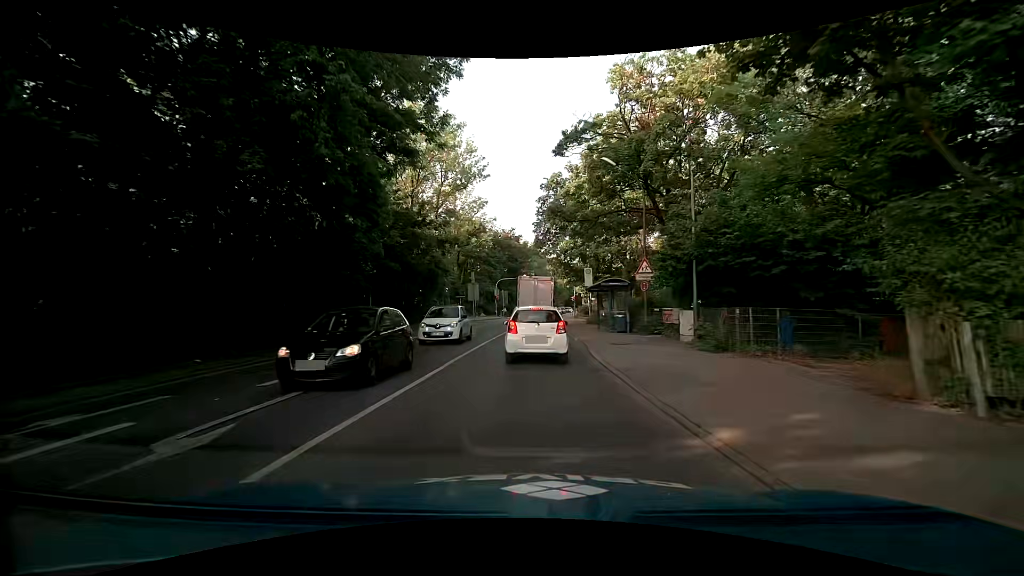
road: secondary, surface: asphalt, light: Day
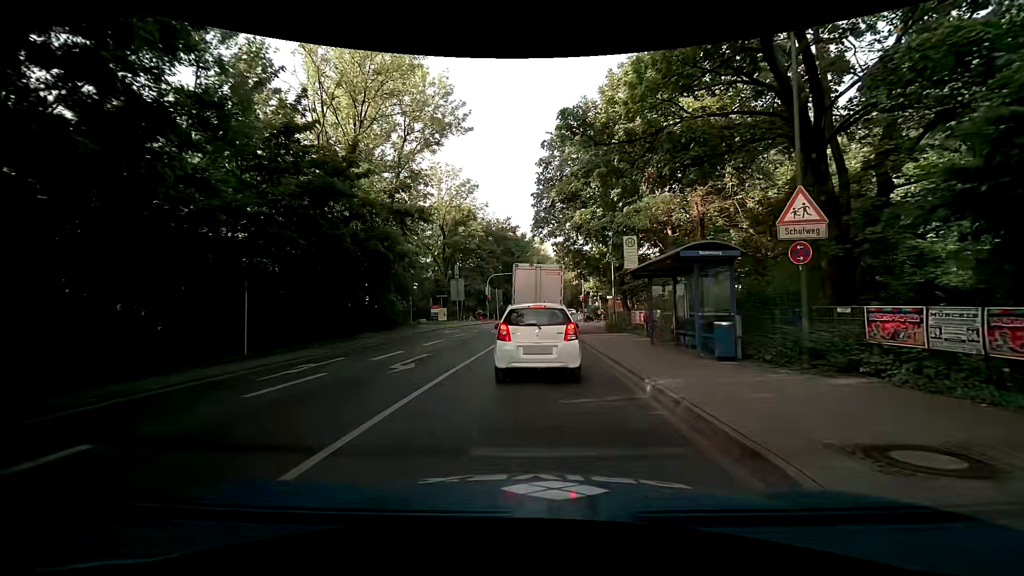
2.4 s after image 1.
(+0.2, +12.9) m; +2°
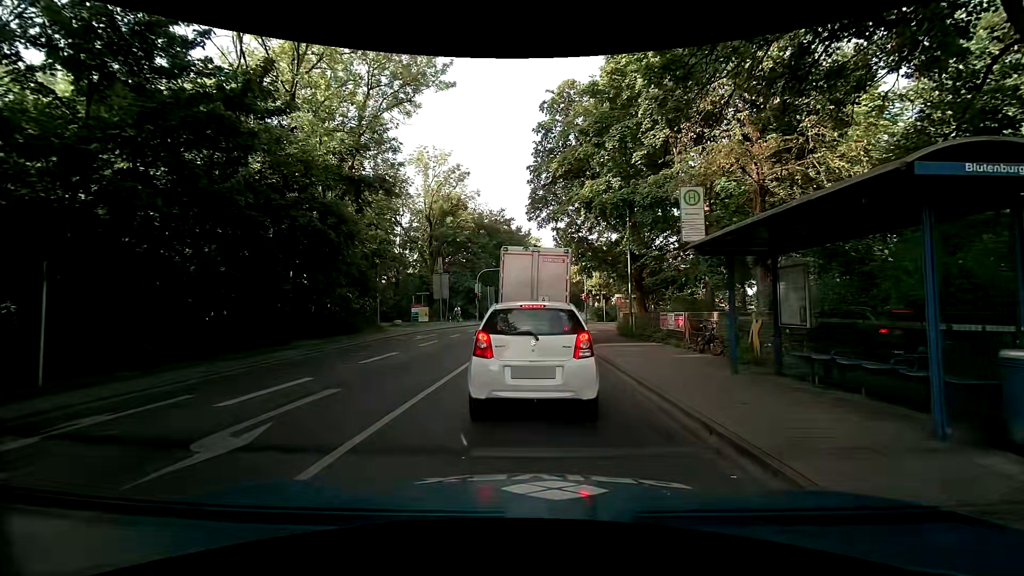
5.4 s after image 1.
(-0.1, +6.7) m; +1°
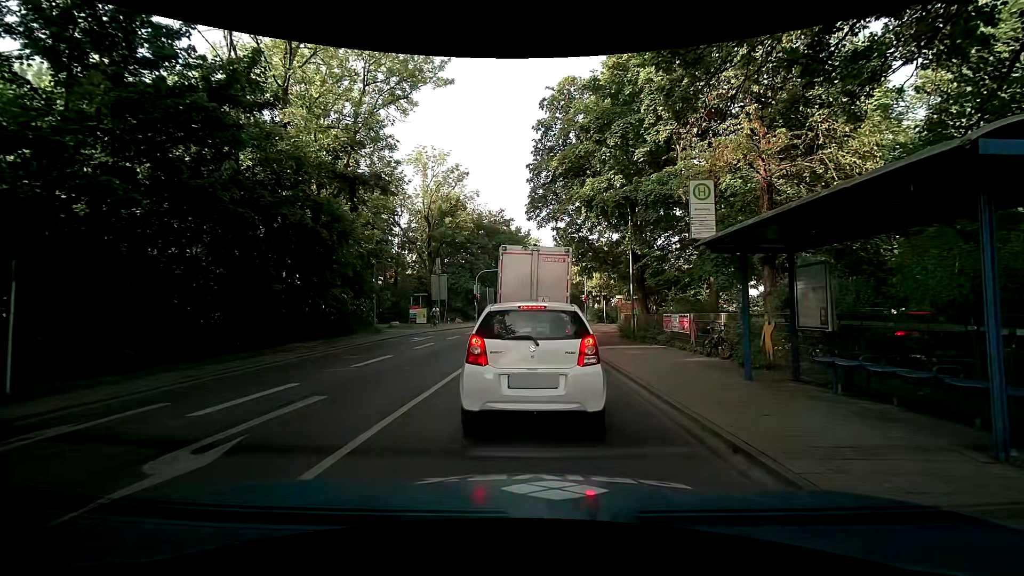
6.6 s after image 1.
(0.0, +0.6) m; 0°
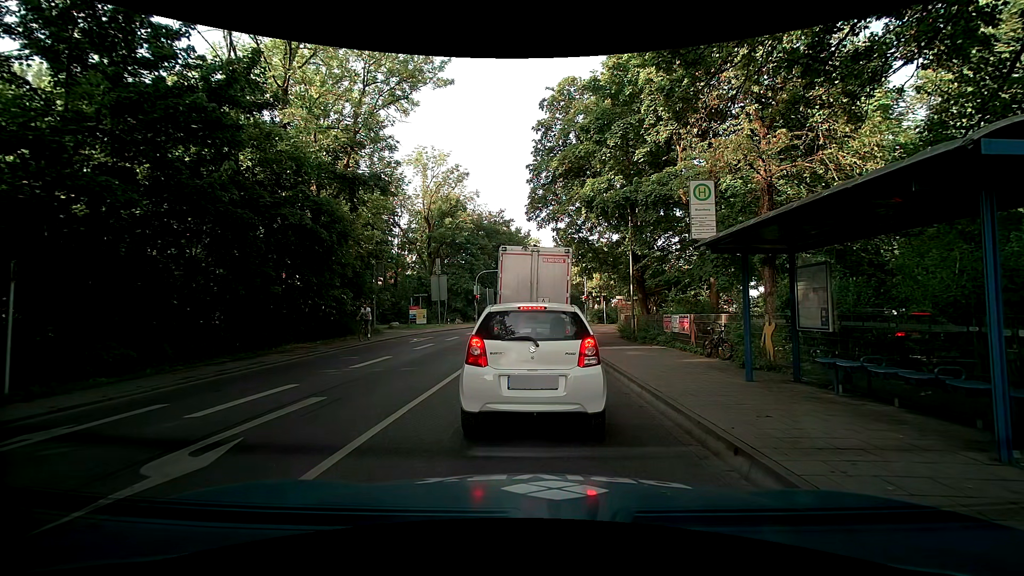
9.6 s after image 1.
(0.0, +0.1) m; 0°
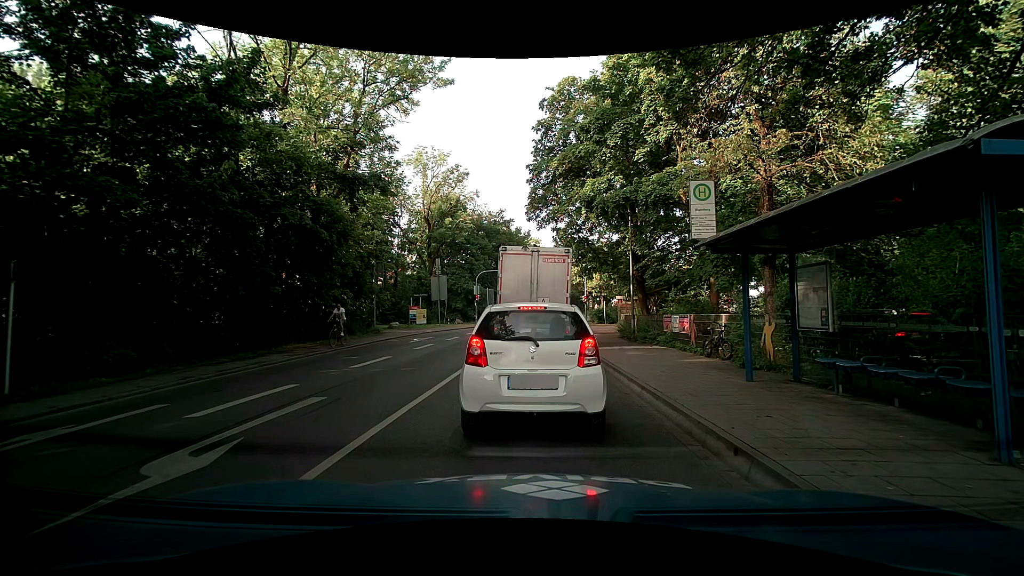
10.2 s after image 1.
(0.0, 0.0) m; 0°
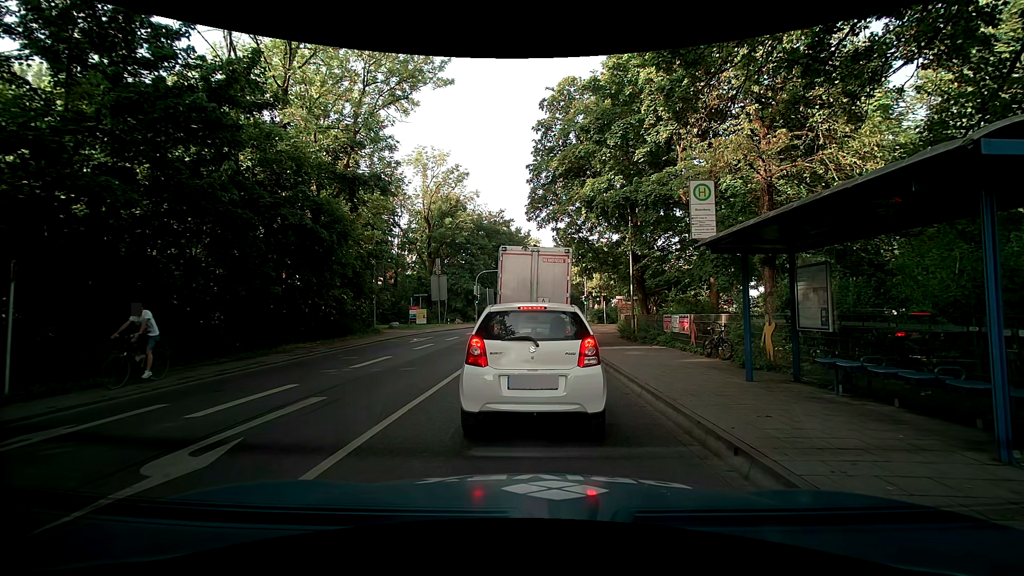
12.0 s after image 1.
(0.0, 0.0) m; 0°
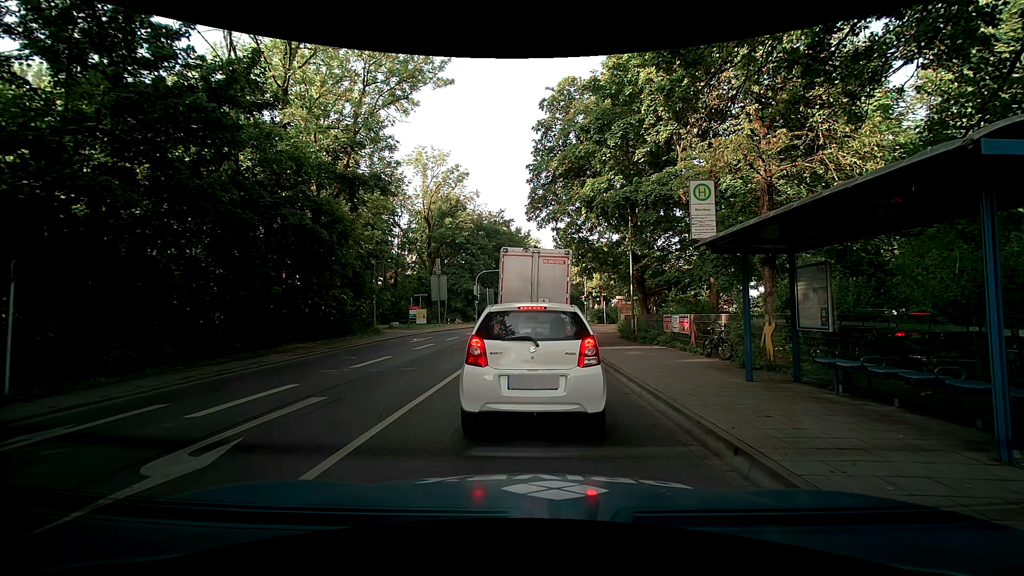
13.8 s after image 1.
(0.0, 0.0) m; 0°
